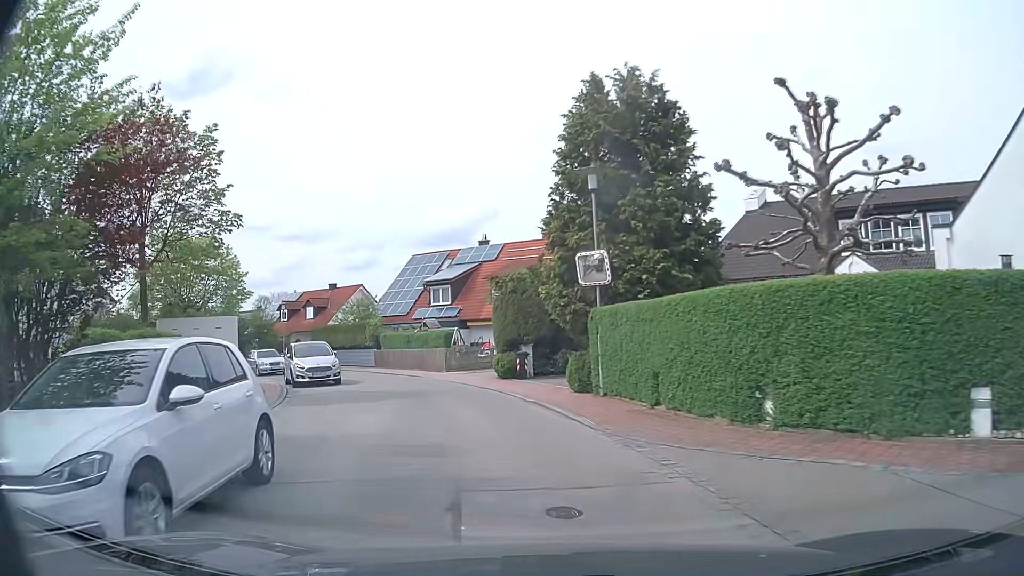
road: residential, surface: asphalt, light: Day
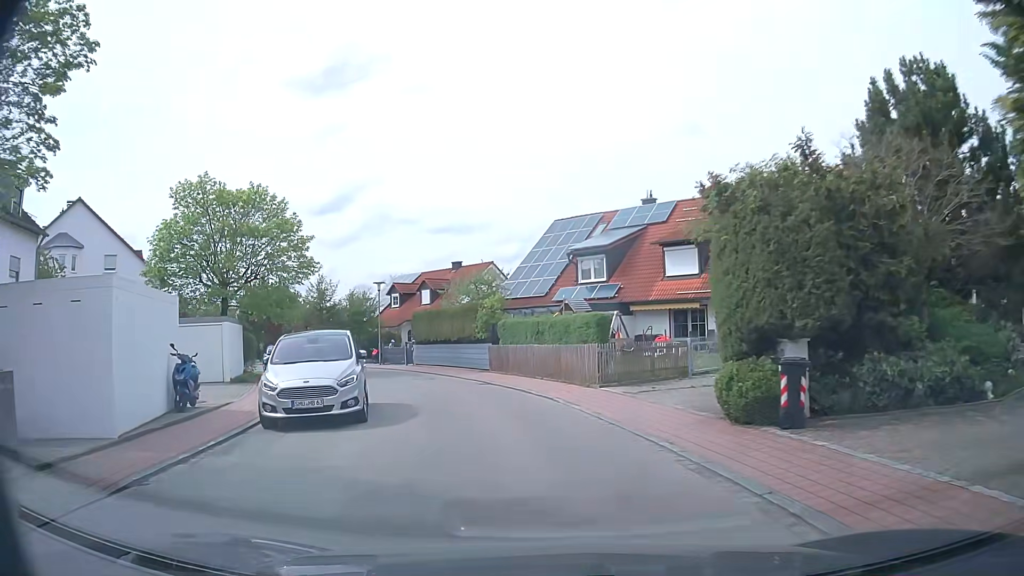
(-1.7, +14.0) m; -13°
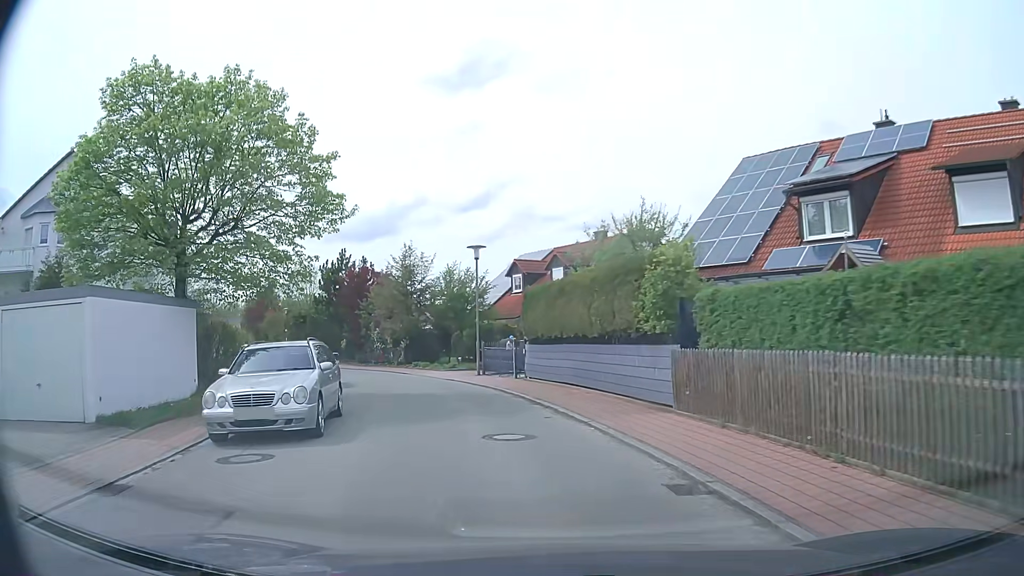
(-1.6, +15.3) m; -12°
(-1, +10) (-3, +20) (-7, +29) (-12, +38) (-17, +46) (-23, +54) (-28, +63) (-34, +71) (-39, +79) (-45, +88) m
